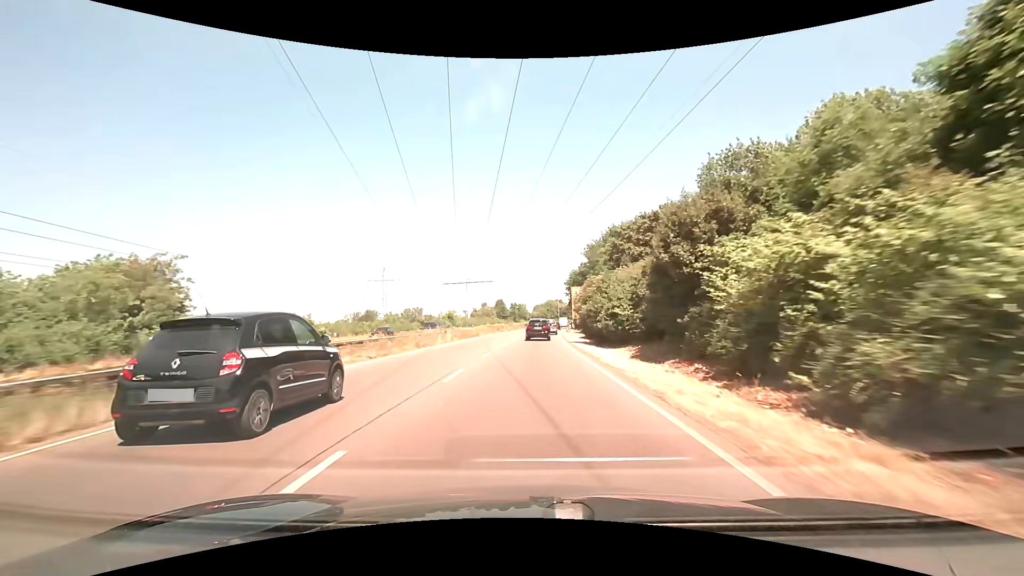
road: trunk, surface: asphalt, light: Day
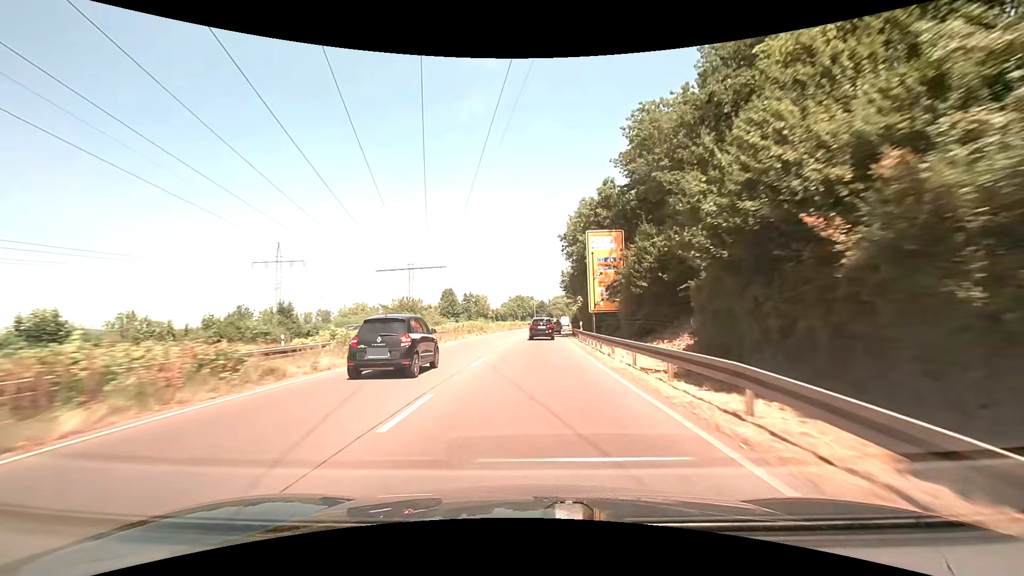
(+1.5, +59.1) m; +3°
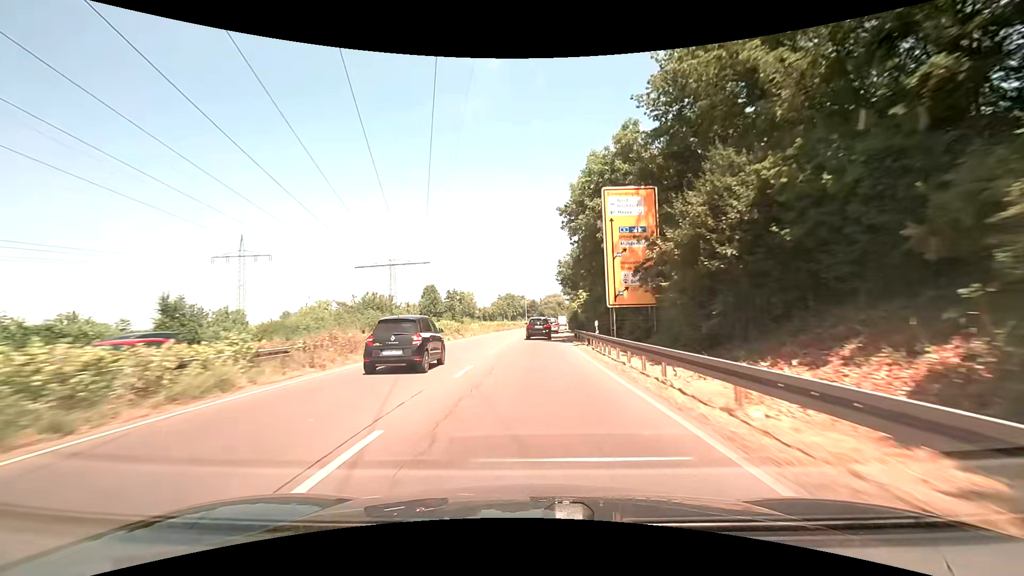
(+0.1, +12.0) m; +1°
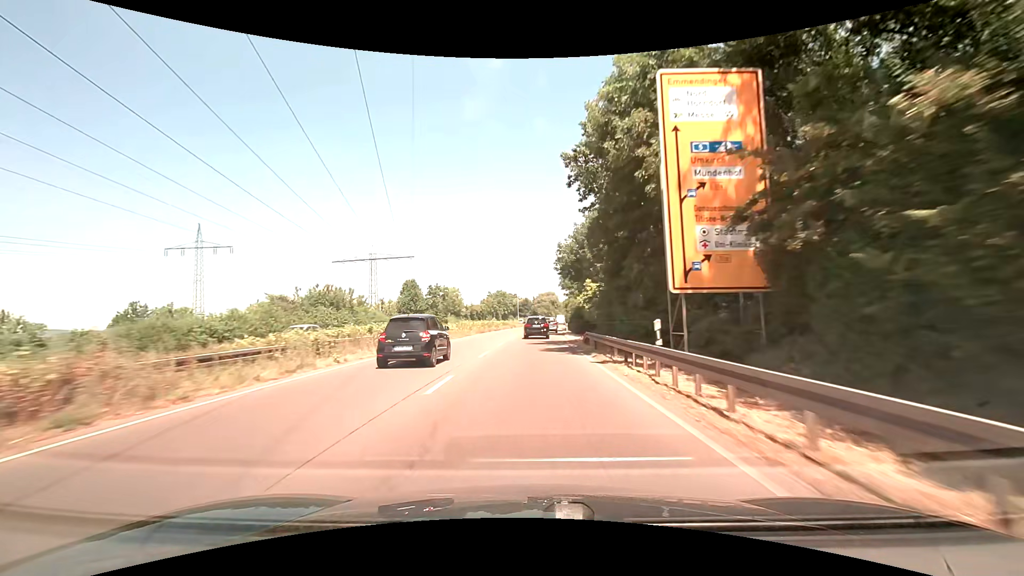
(+0.1, +12.1) m; +1°
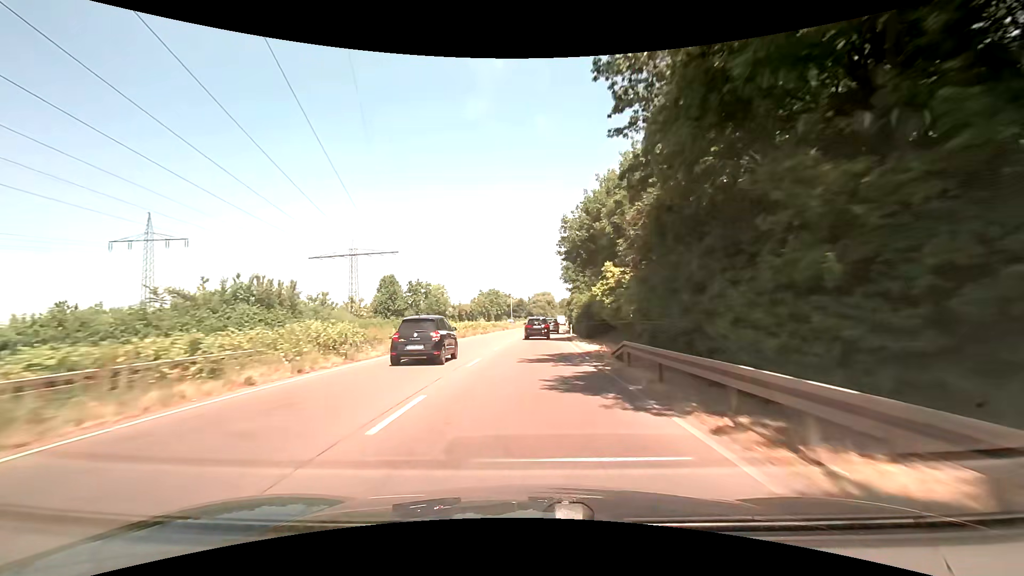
(+0.1, +12.1) m; +1°
